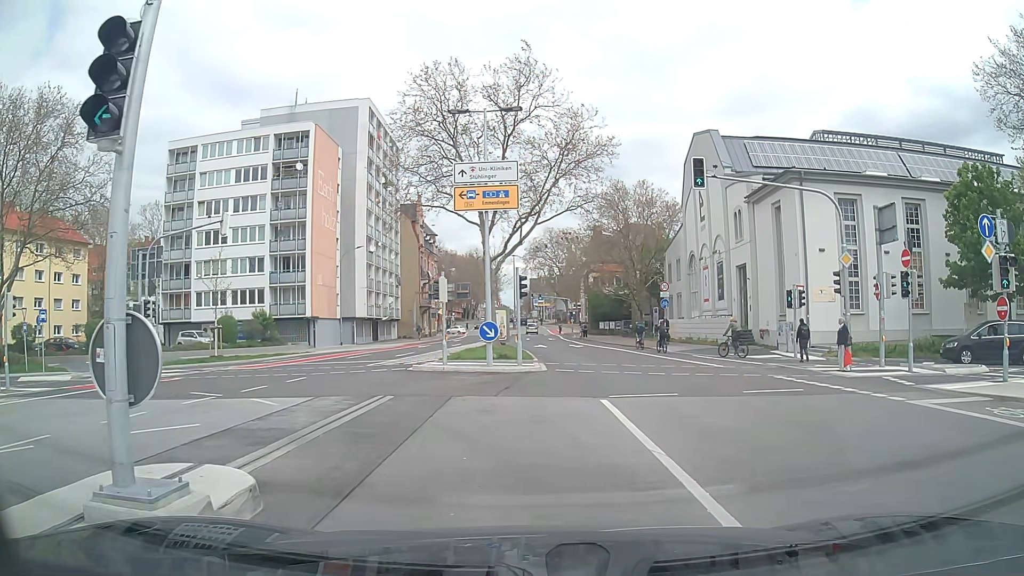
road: secondary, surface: asphalt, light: Day
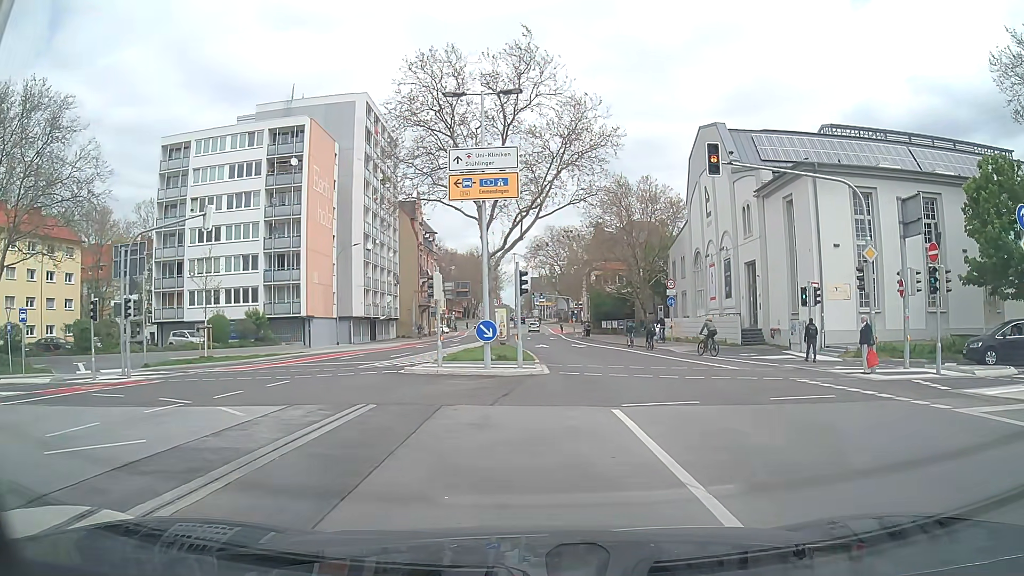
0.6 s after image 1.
(0.0, +1.8) m; +1°
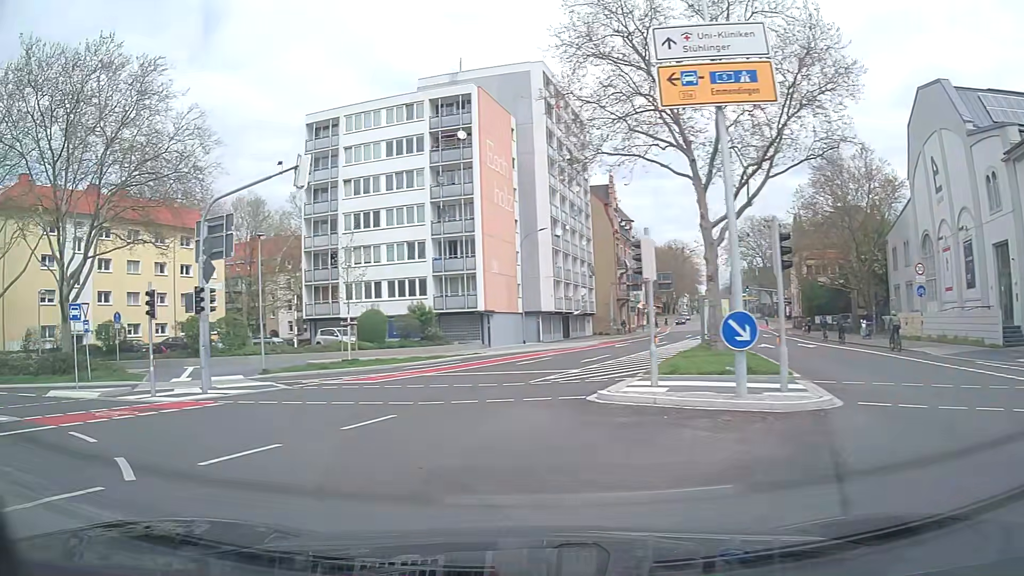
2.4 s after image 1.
(-1.0, +8.4) m; -18°
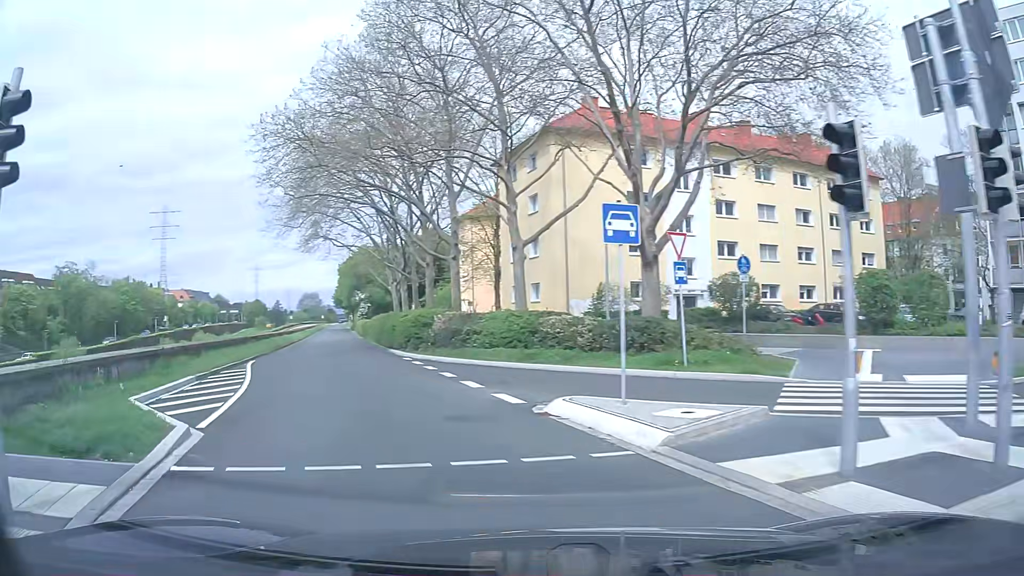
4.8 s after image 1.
(-6.6, +12.5) m; -53°
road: secondary_link
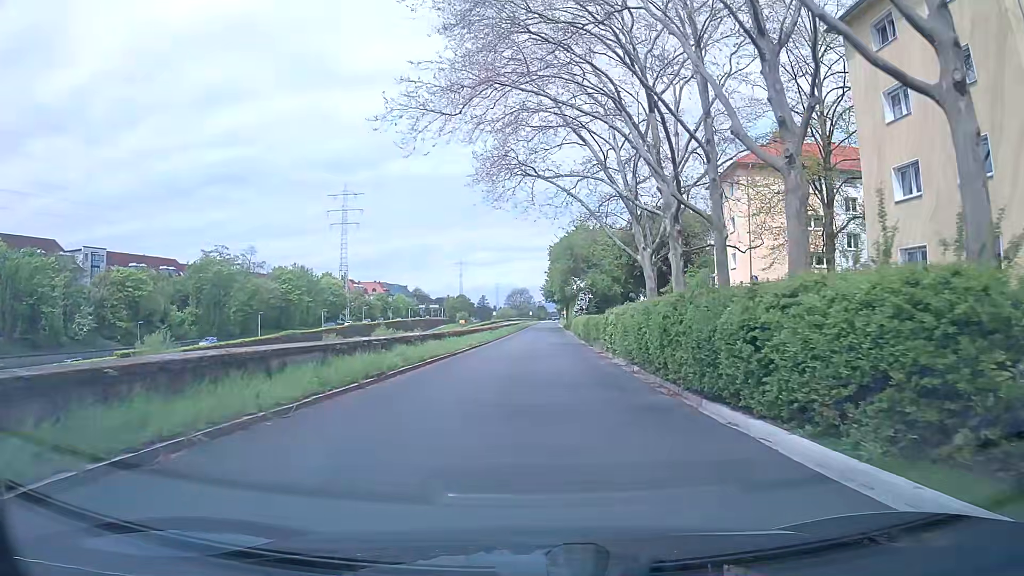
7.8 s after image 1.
(-6.6, +24.6) m; -19°
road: trunk_link
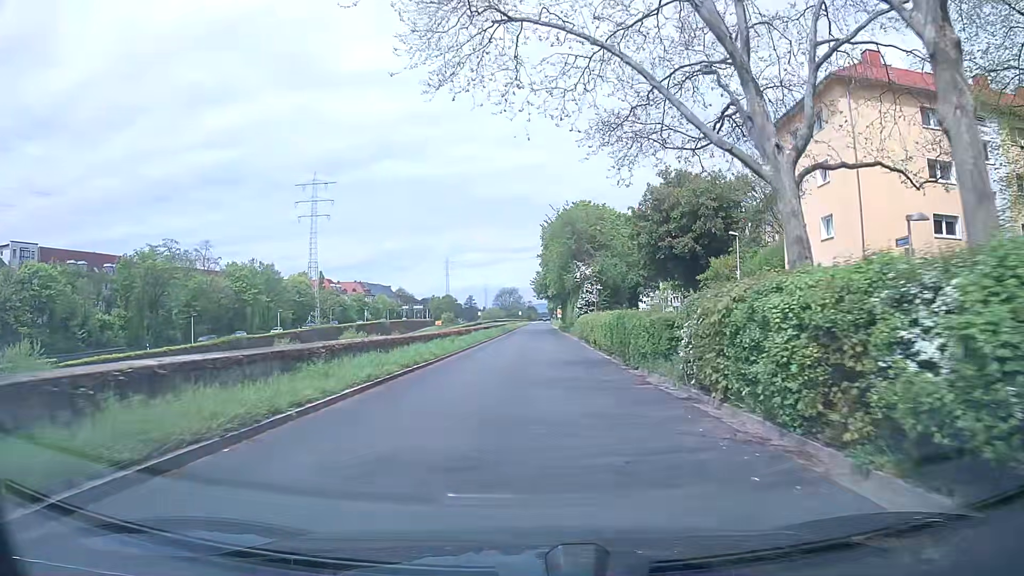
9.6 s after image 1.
(+0.2, +19.2) m; +2°
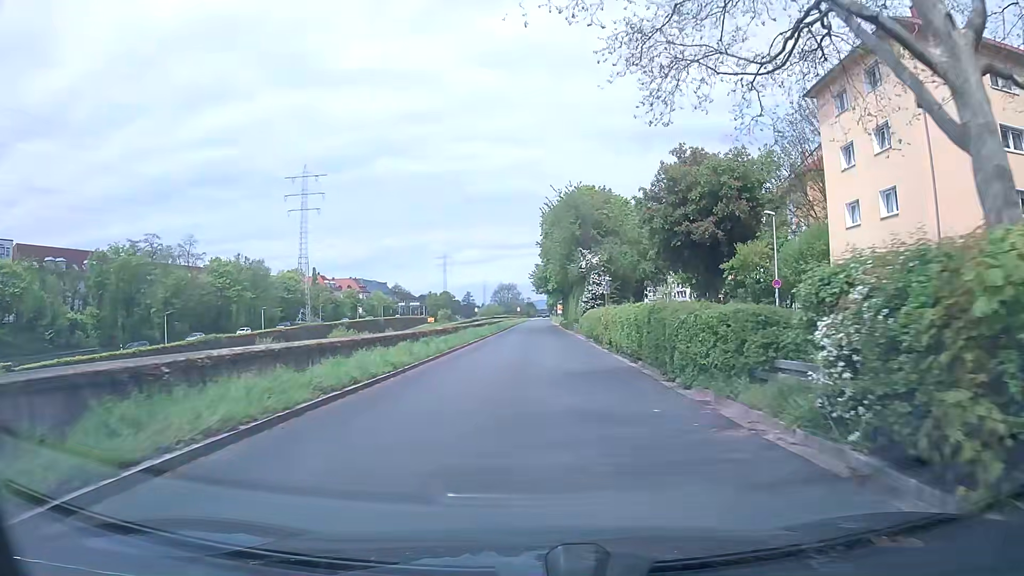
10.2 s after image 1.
(0.0, +6.7) m; -1°
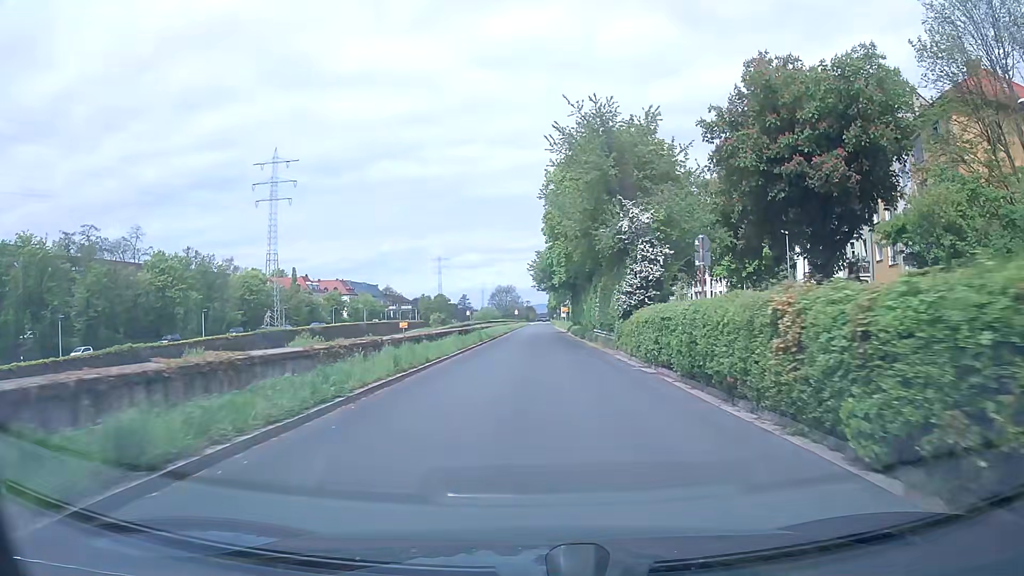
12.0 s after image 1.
(+0.4, +21.0) m; +1°
(0, +10) (0, +20) (0, +30) (0, +40) (0, +50) (+1, +60) (+1, +70) (+1, +80) (+1, +90) (+1, +100) m
